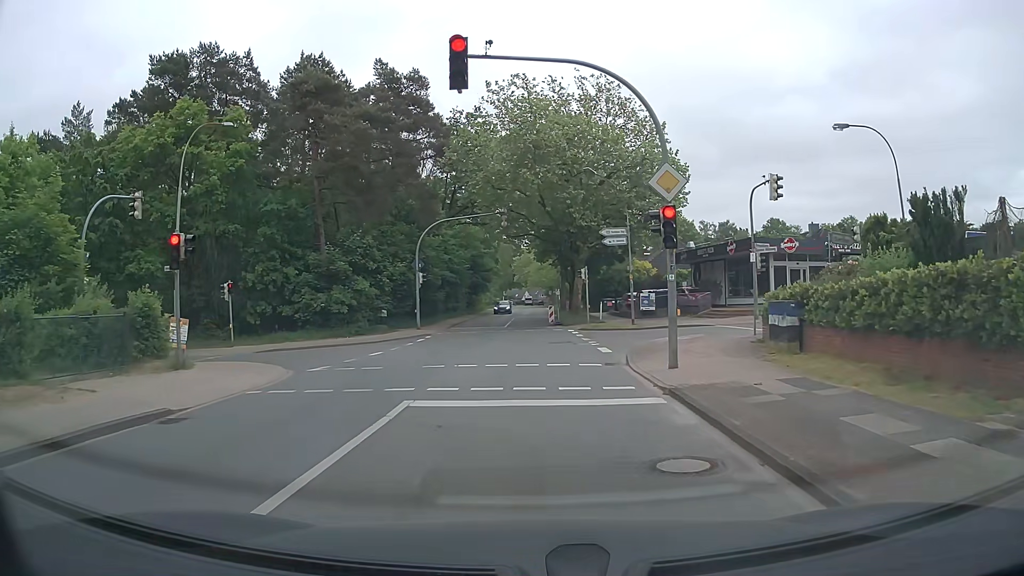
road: tertiary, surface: asphalt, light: Day
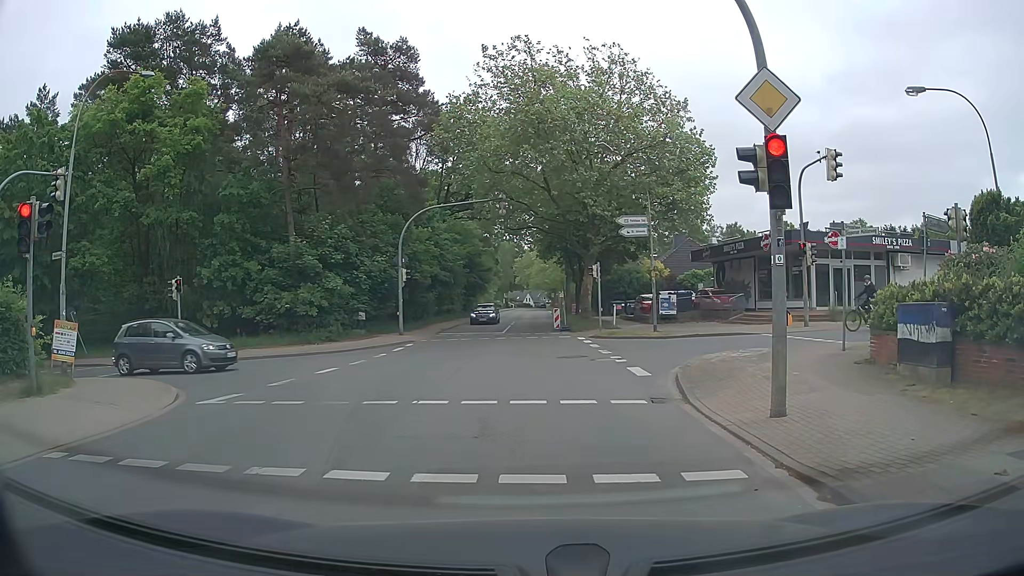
(0.0, +5.2) m; +1°
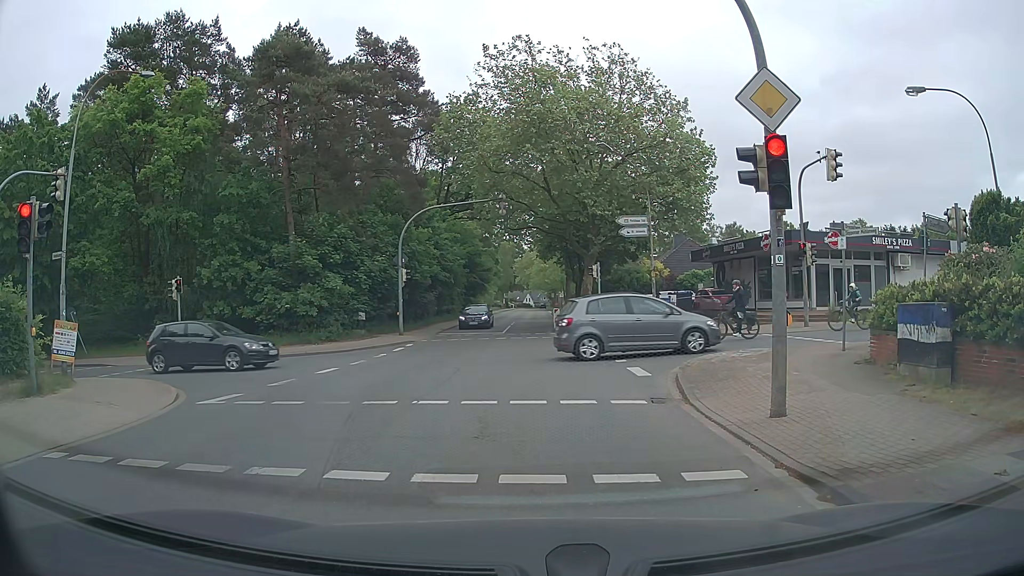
(0.0, 0.0) m; 0°
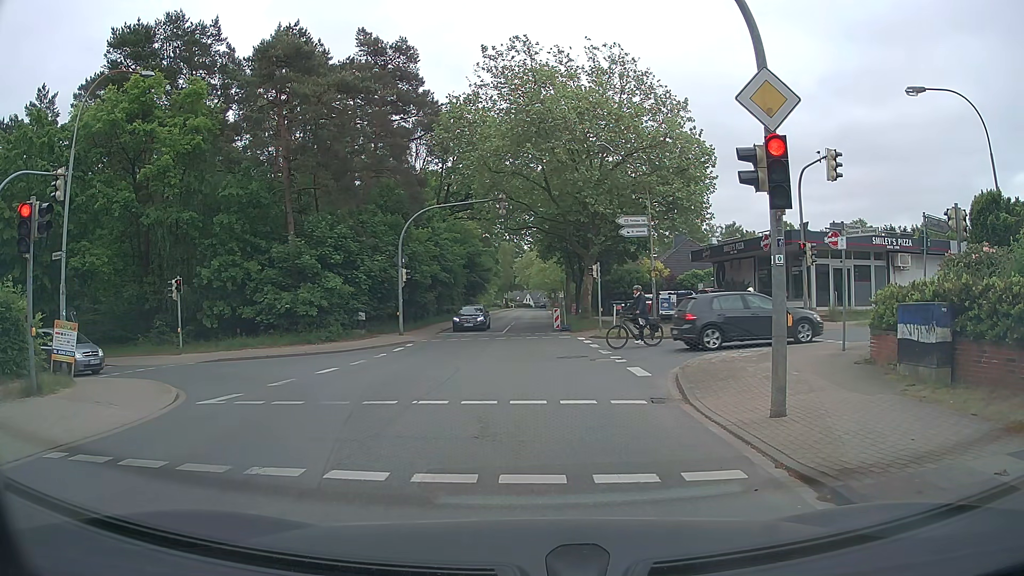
(0.0, 0.0) m; 0°
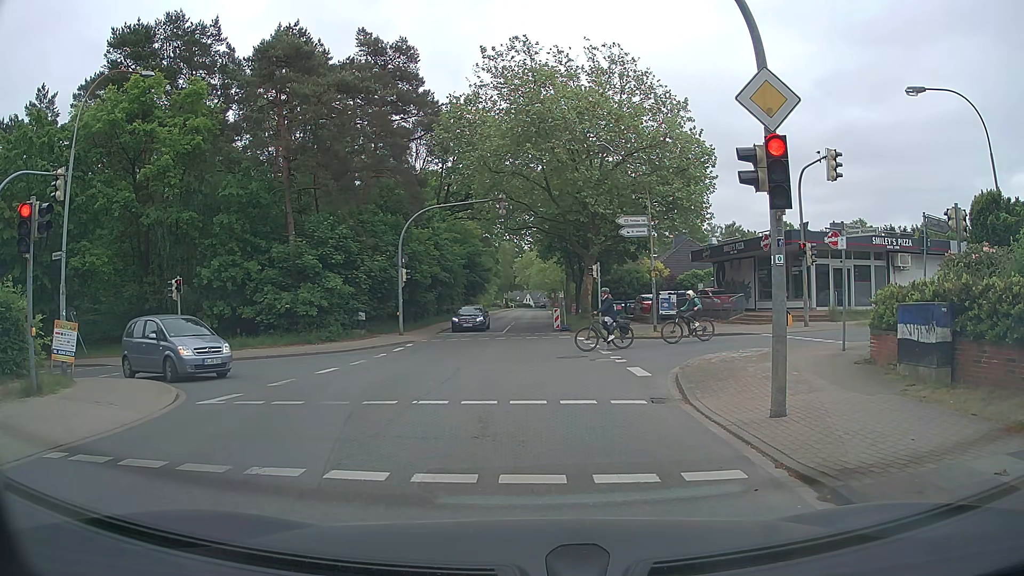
(0.0, 0.0) m; 0°
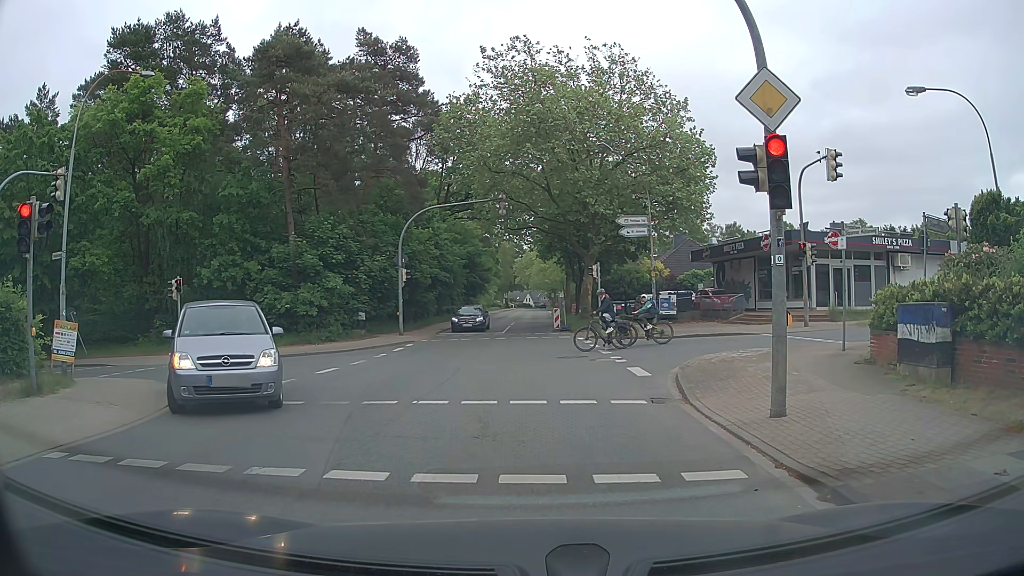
(0.0, 0.0) m; 0°
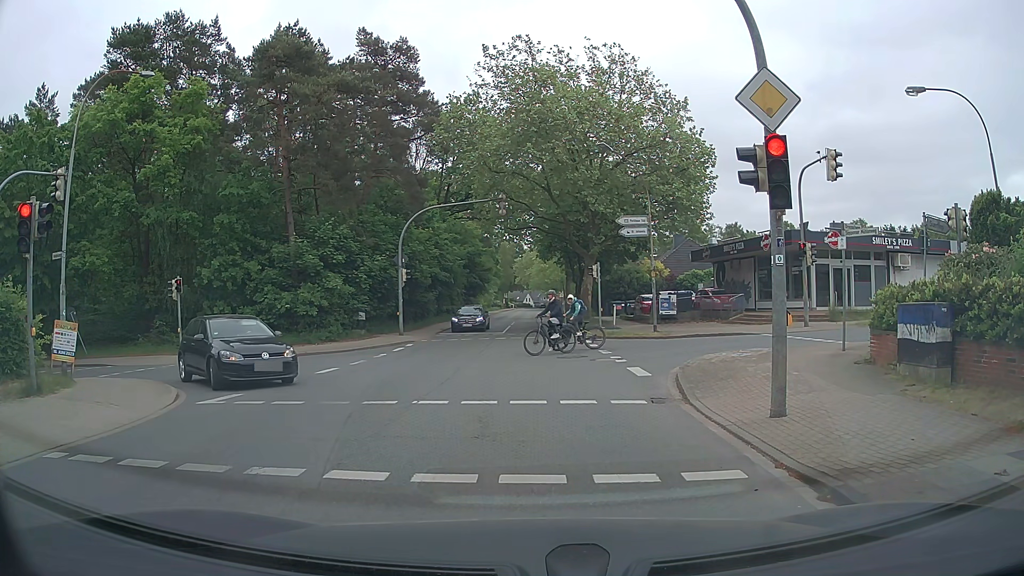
(0.0, 0.0) m; 0°
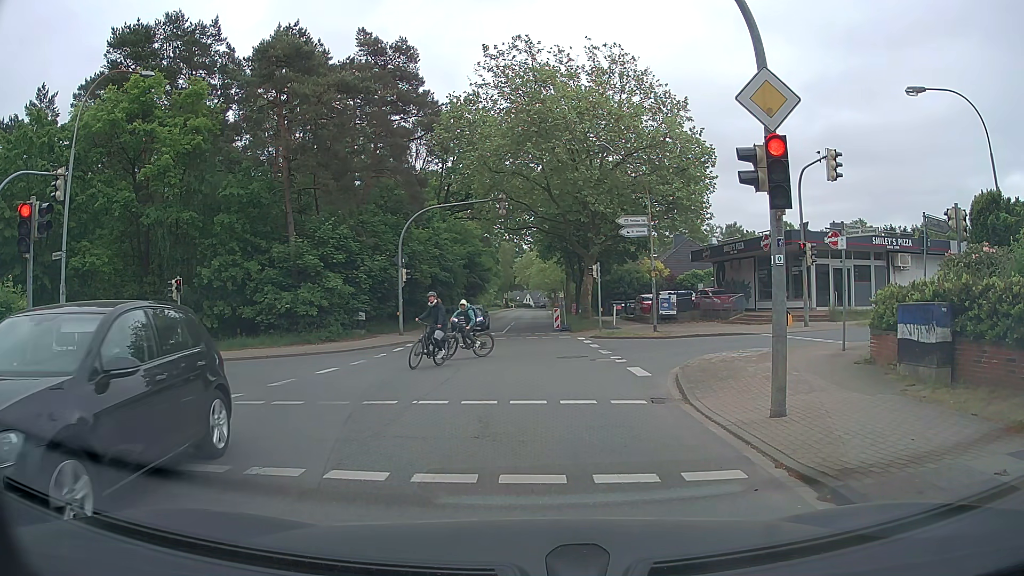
(0.0, 0.0) m; 0°
(0, +10) (+4, +19) (+13, +21) (+23, +22) (+33, +24) (+43, +26) (+53, +28) (+63, +28) (+73, +29) (+83, +30) m
